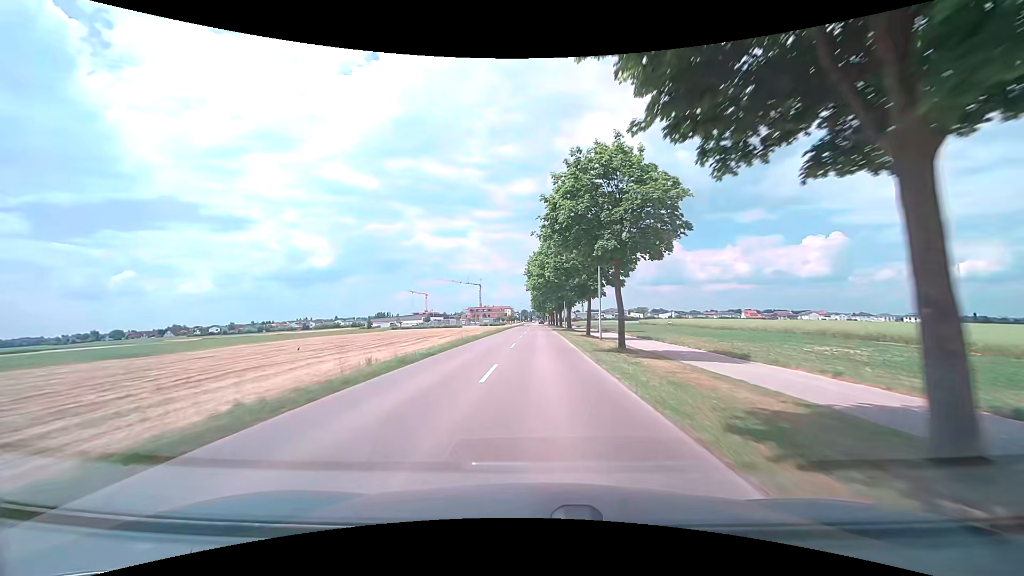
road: tertiary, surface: asphalt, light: Day
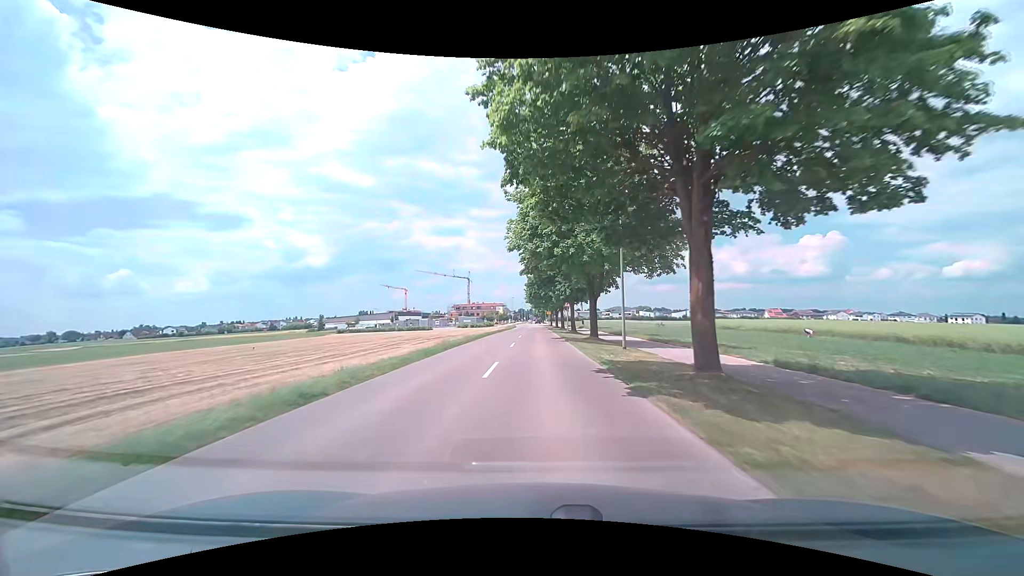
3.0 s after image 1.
(+0.2, +46.7) m; 0°
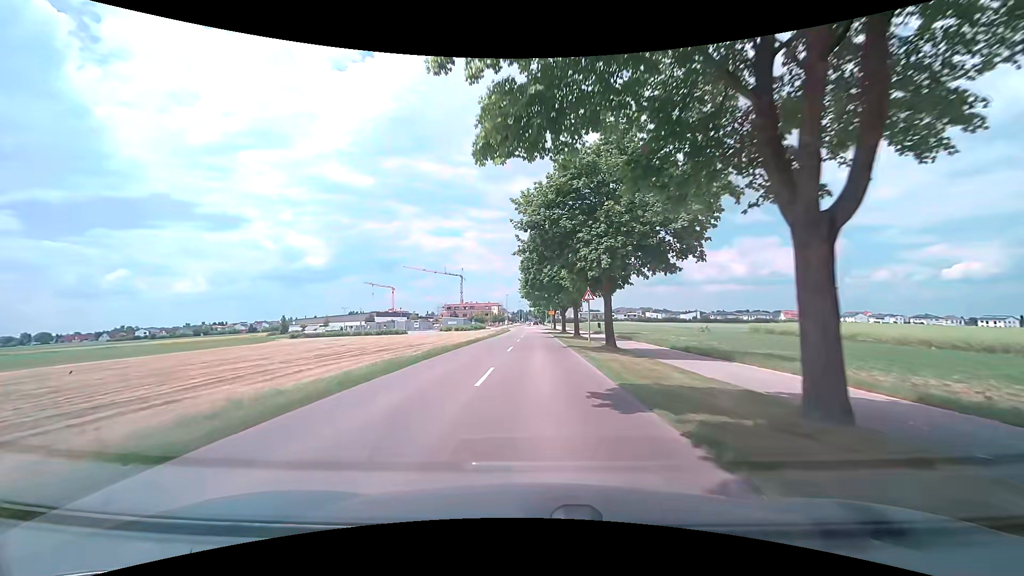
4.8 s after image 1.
(+0.1, +24.7) m; 0°
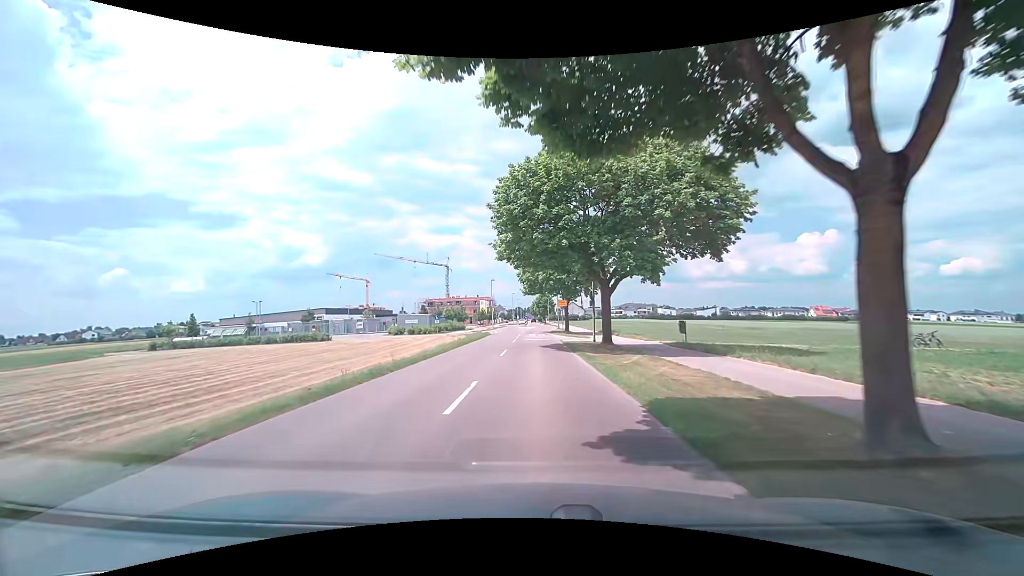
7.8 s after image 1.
(0.0, +38.8) m; 0°
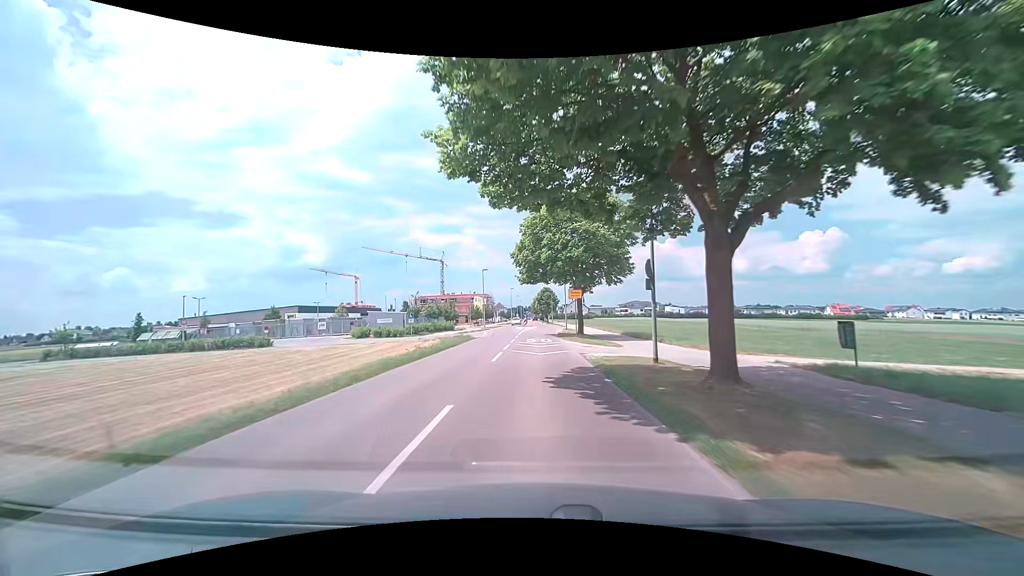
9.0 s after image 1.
(0.0, +15.2) m; 0°
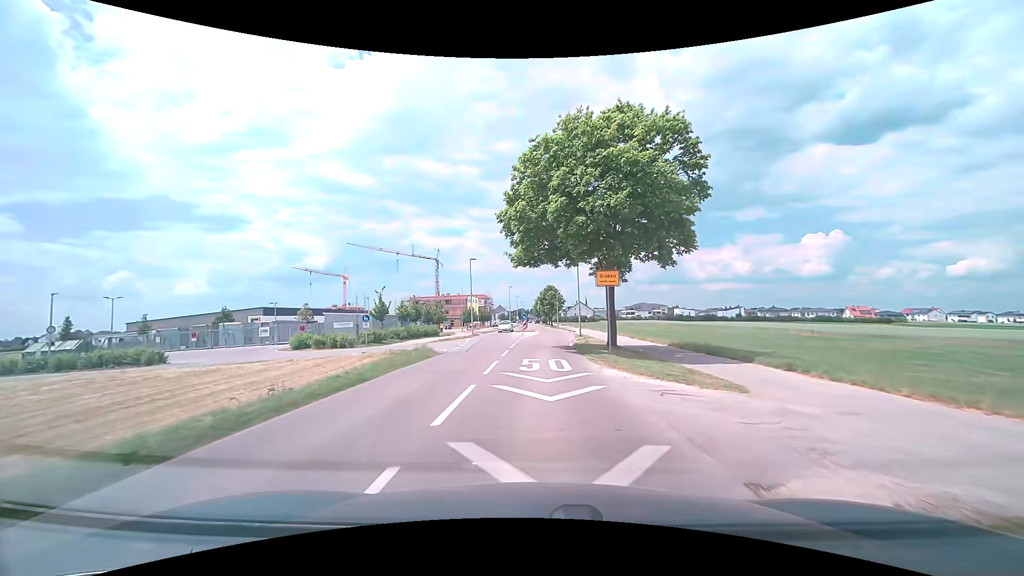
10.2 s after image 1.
(0.0, +15.1) m; 0°
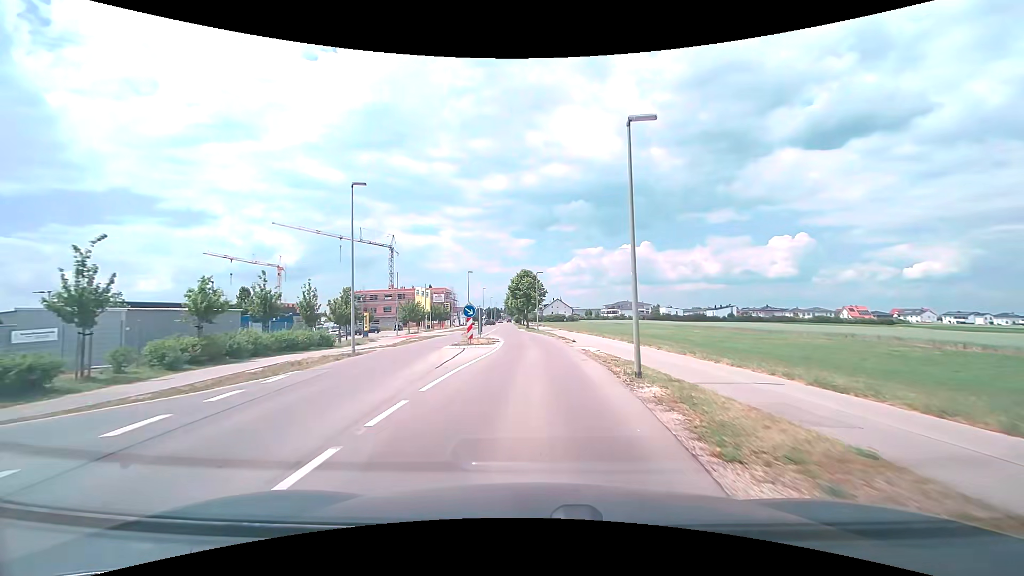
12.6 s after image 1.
(+0.7, +29.3) m; +3°
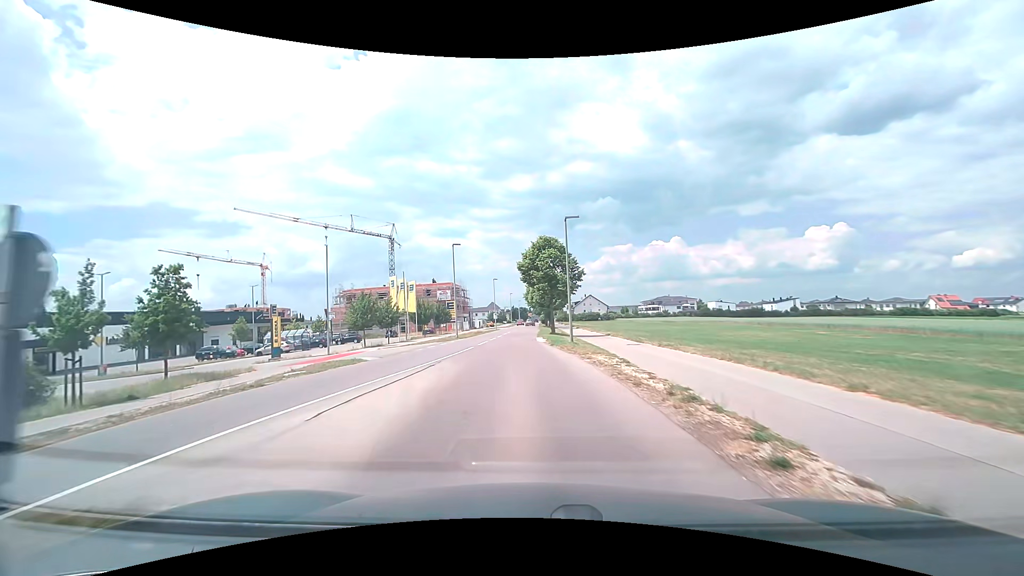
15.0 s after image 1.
(+0.2, +27.8) m; -3°
(0, +10) (-1, +20) (-1, +30) (-1, +40) (-1, +50) (-1, +60) (-1, +70) (-1, +80) (-1, +90) (-1, +100) m
